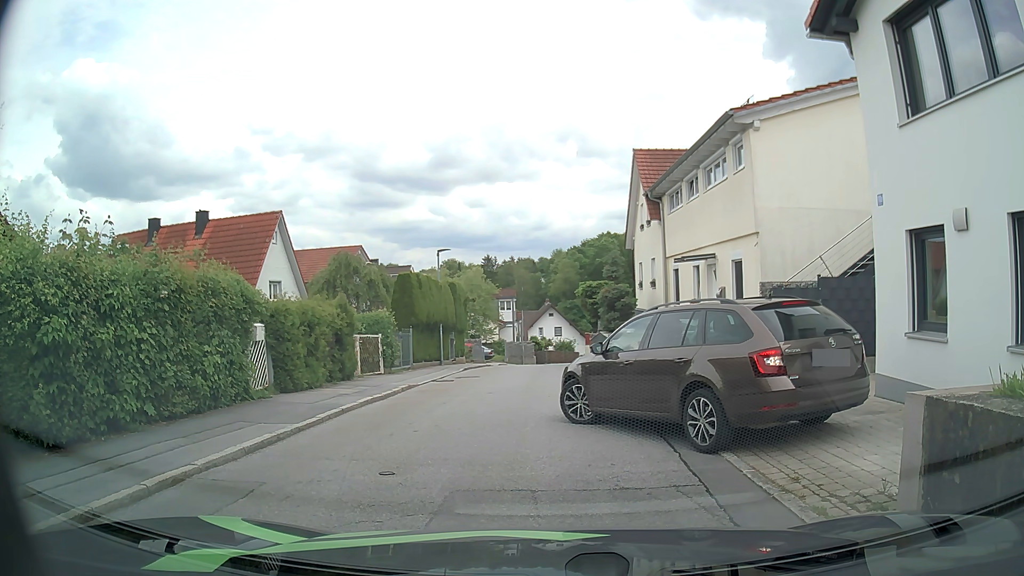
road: residential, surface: asphalt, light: Day
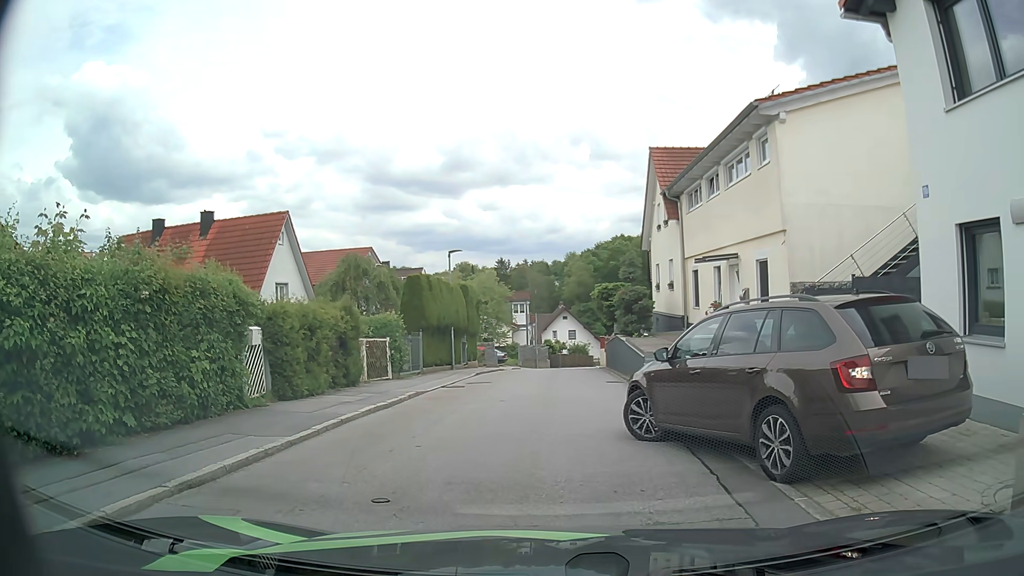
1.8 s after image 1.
(0.0, +1.0) m; -3°
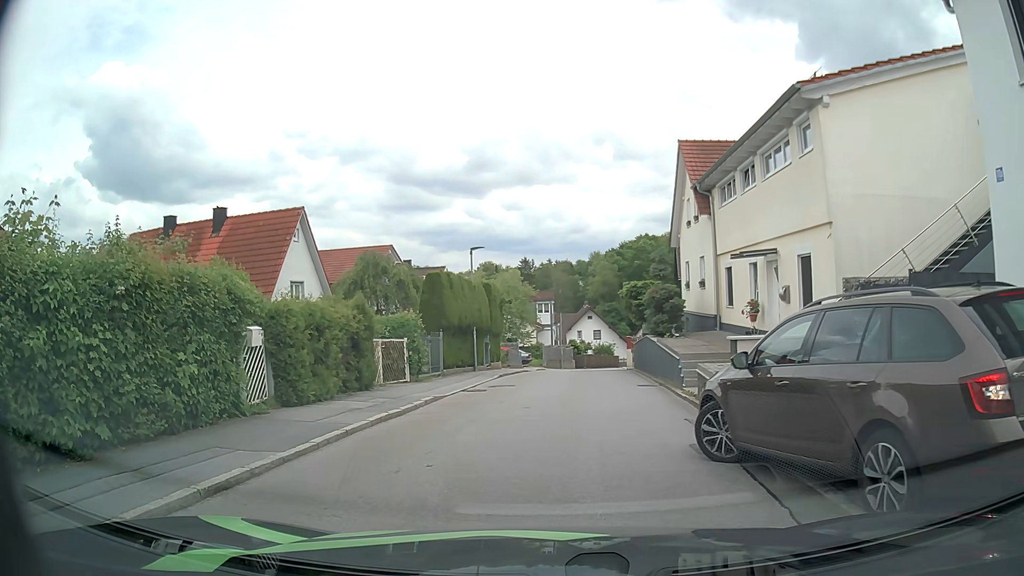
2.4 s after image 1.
(0.0, +1.2) m; 0°
